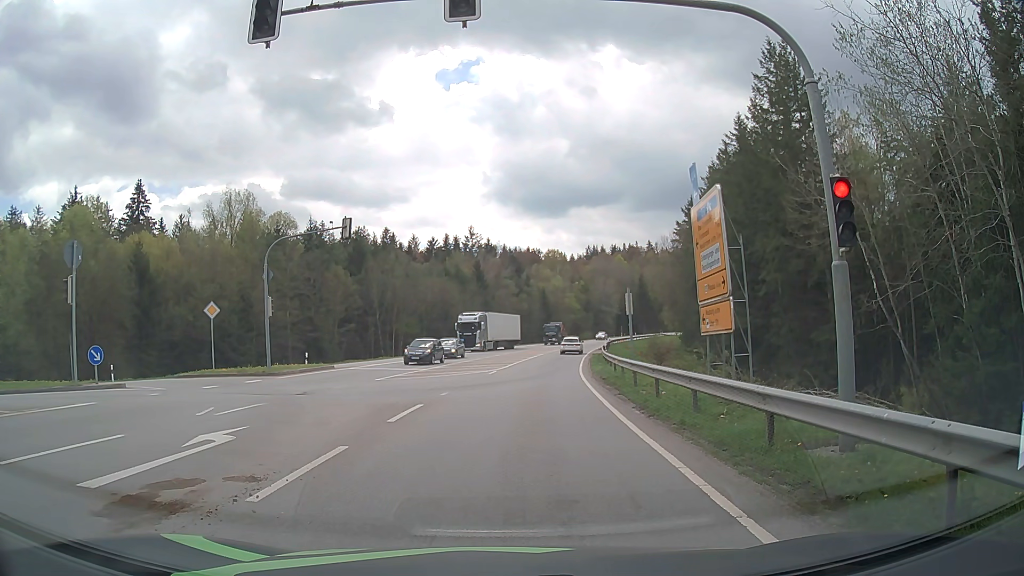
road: secondary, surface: asphalt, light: Day
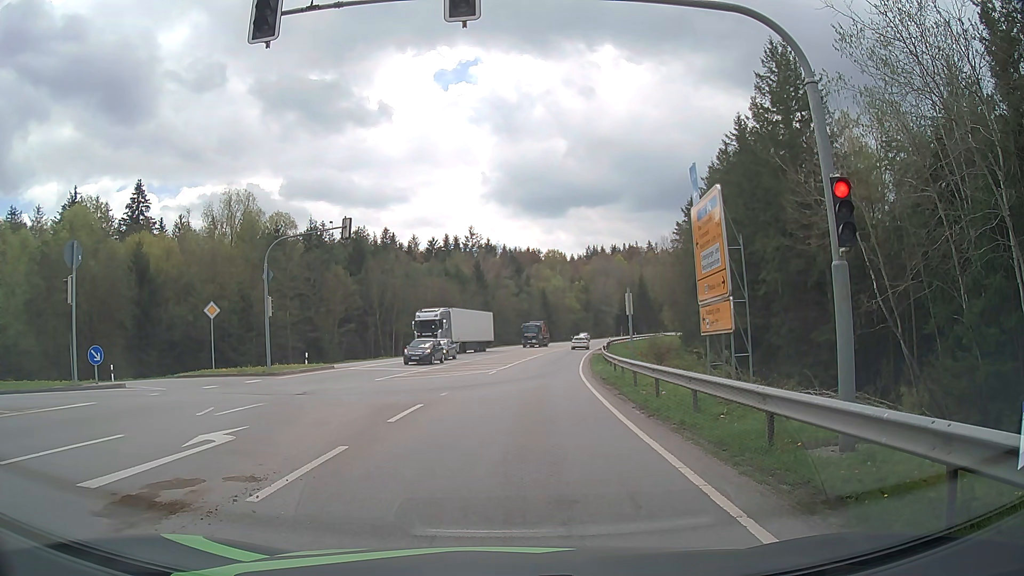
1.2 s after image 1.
(0.0, 0.0) m; 0°
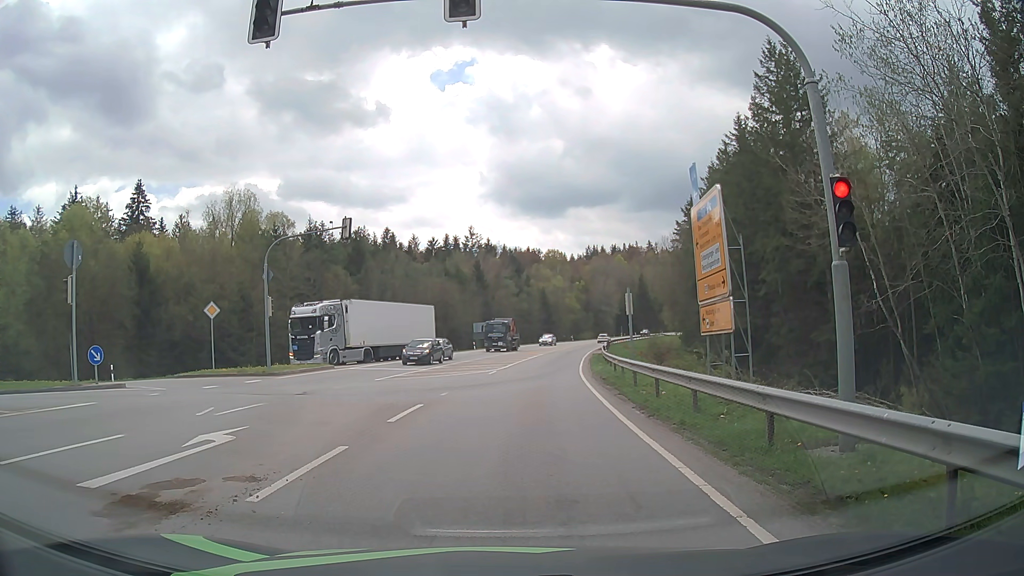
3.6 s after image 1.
(0.0, 0.0) m; 0°
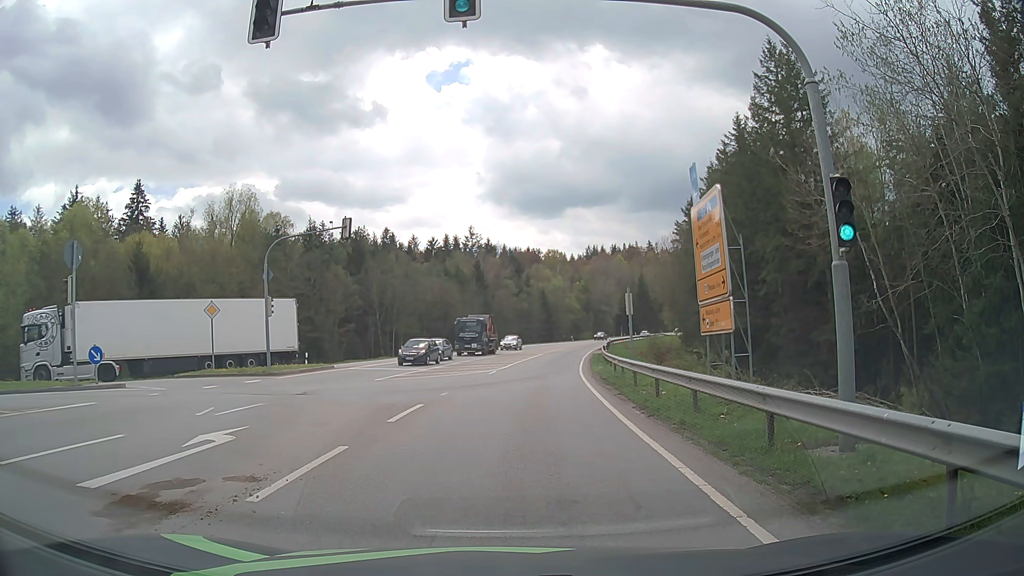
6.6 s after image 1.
(0.0, 0.0) m; 0°
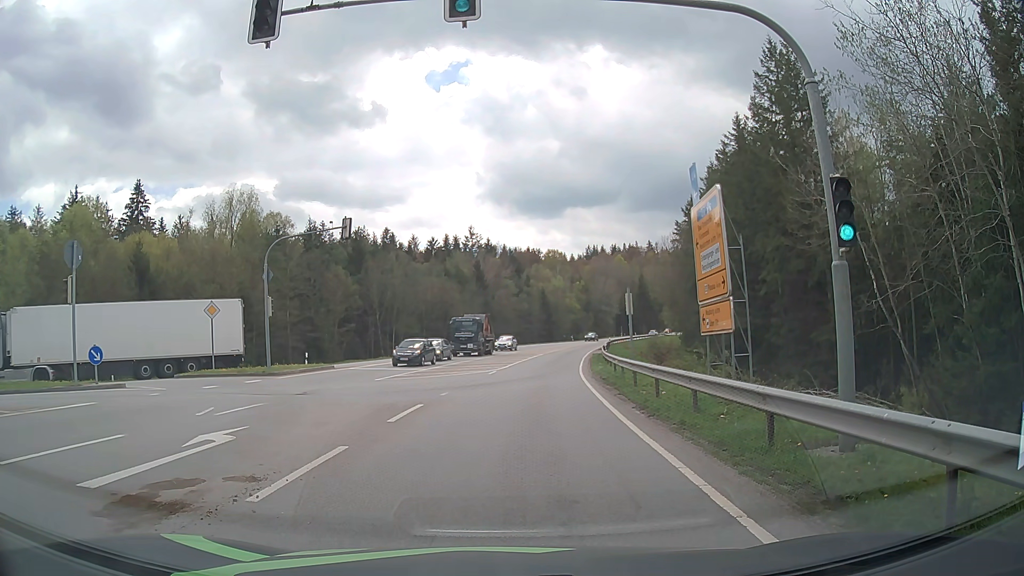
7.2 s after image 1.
(0.0, 0.0) m; 0°
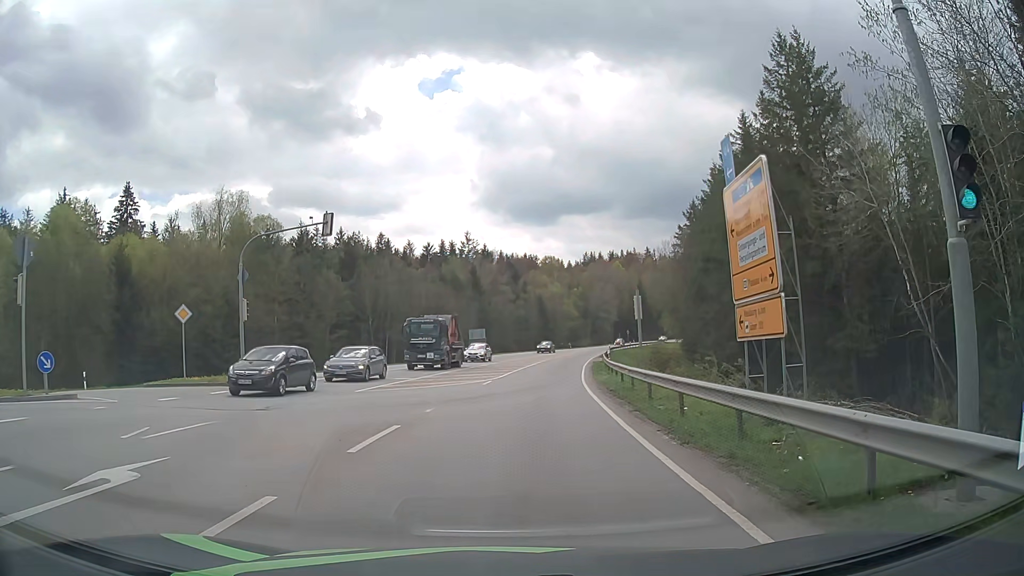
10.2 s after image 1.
(0.0, +3.0) m; -1°
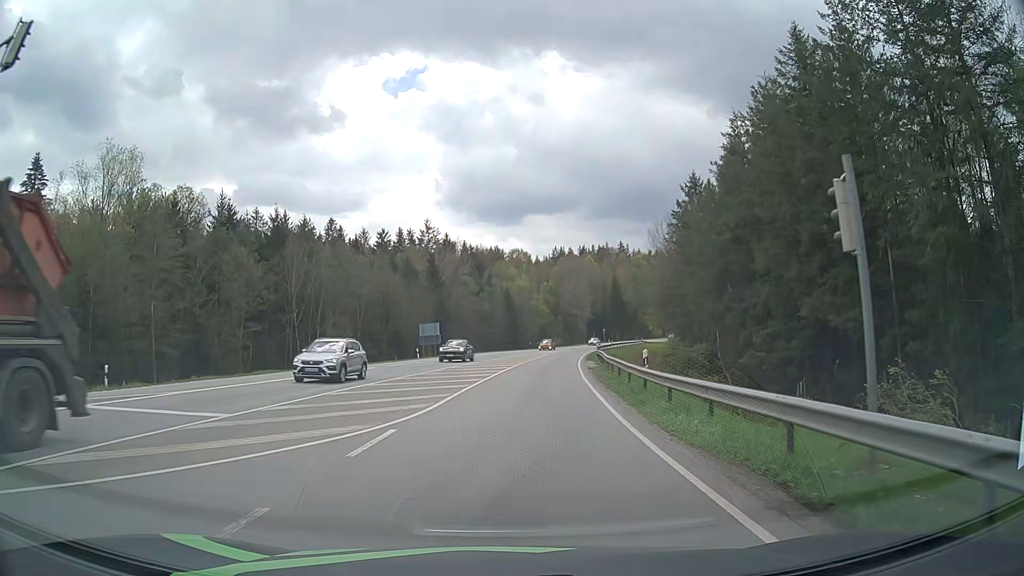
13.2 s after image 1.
(+0.5, +18.8) m; +3°
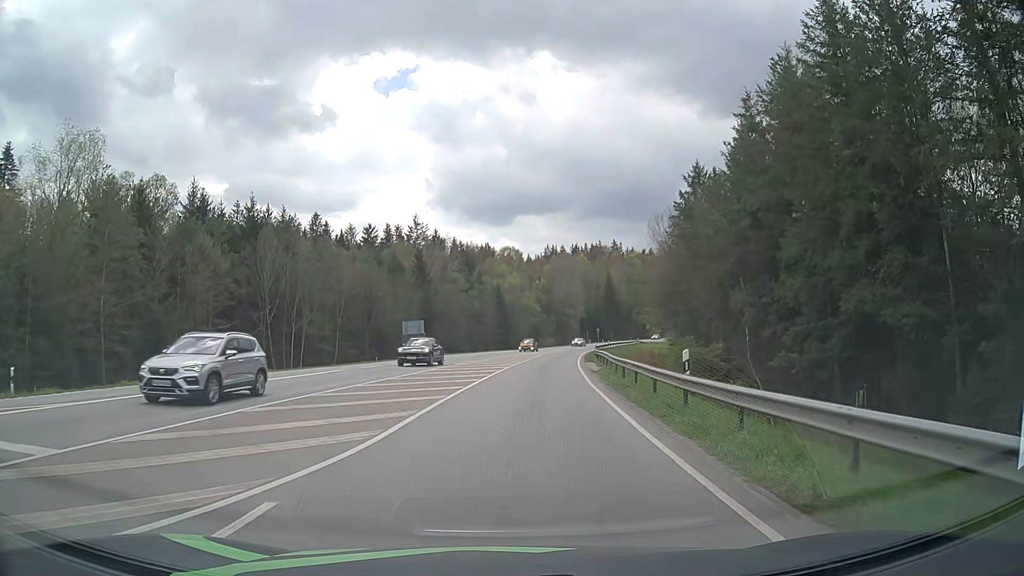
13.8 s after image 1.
(0.0, +5.7) m; +1°
(0, +10) (0, +20) (+1, +30) (+2, +40) (+3, +50) (+4, +60) (+5, +70) (+7, +80) (+9, +89) (+10, +99) m
